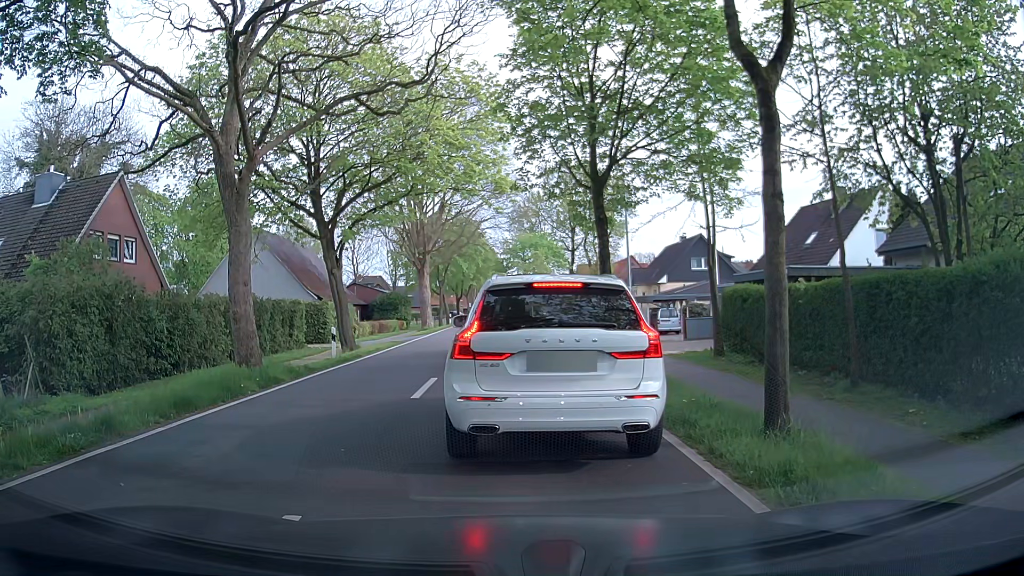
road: tertiary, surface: asphalt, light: Day
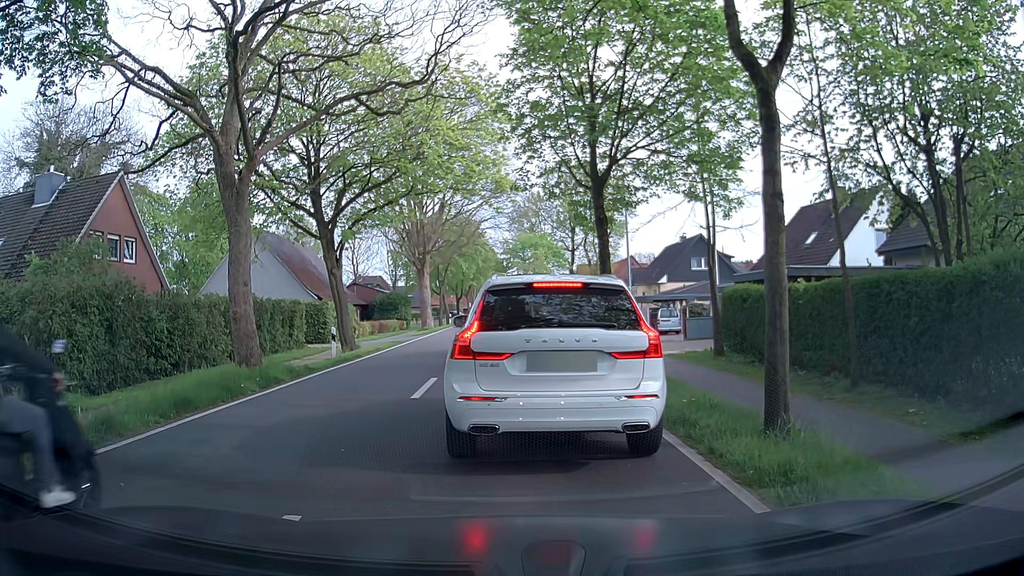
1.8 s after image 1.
(0.0, 0.0) m; 0°
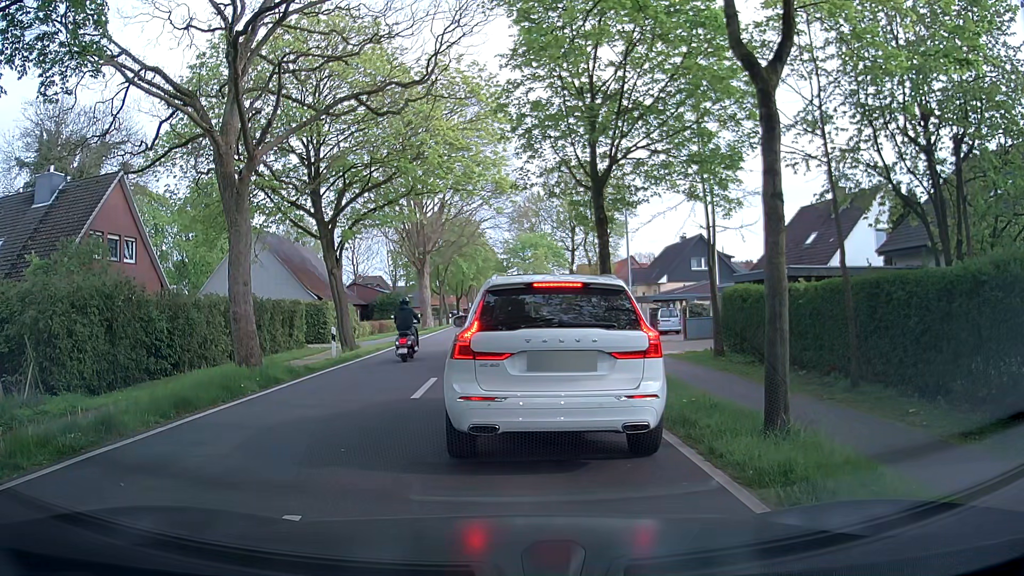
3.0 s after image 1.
(0.0, 0.0) m; 0°
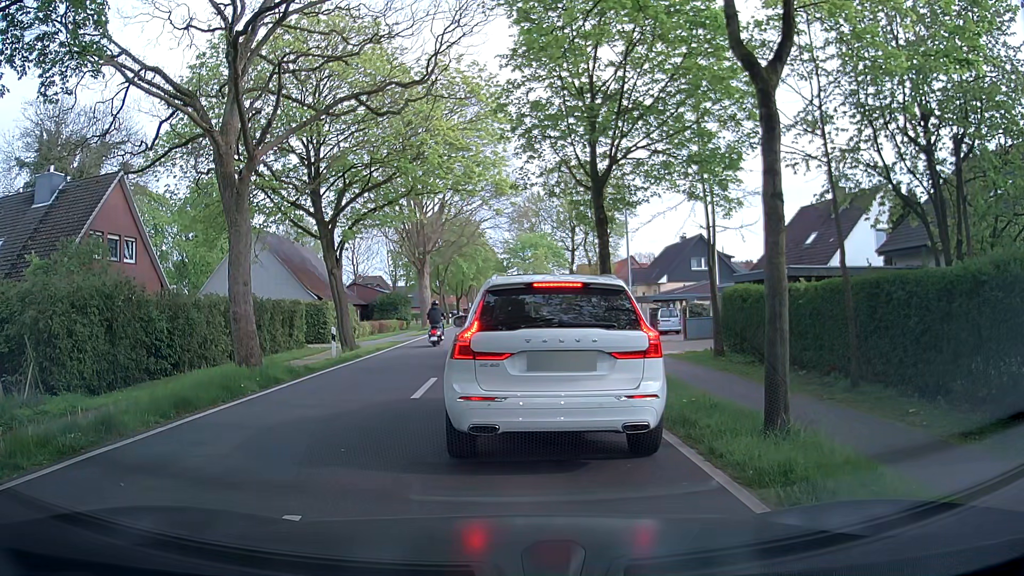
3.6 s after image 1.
(0.0, 0.0) m; 0°
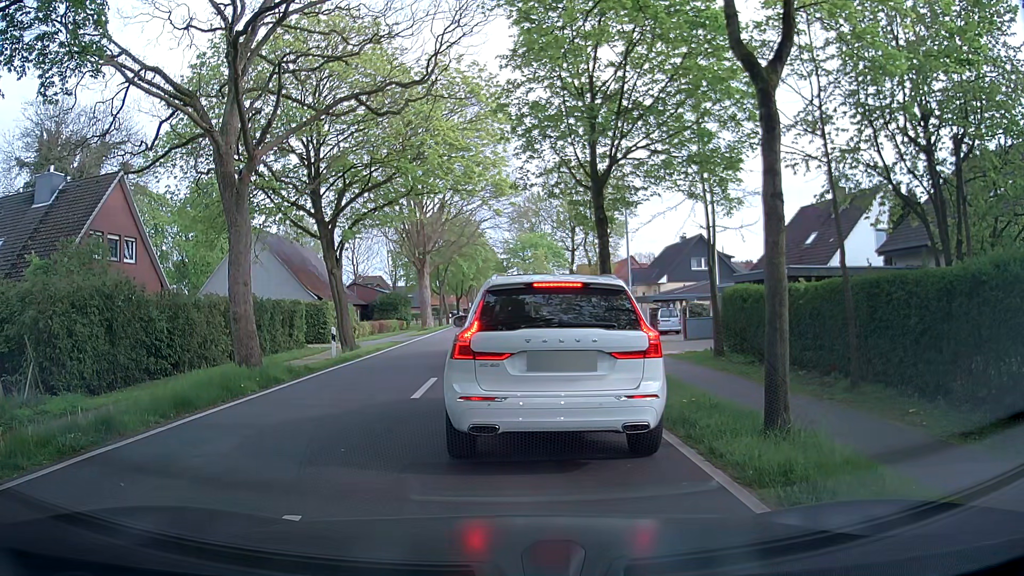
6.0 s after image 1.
(0.0, 0.0) m; 0°
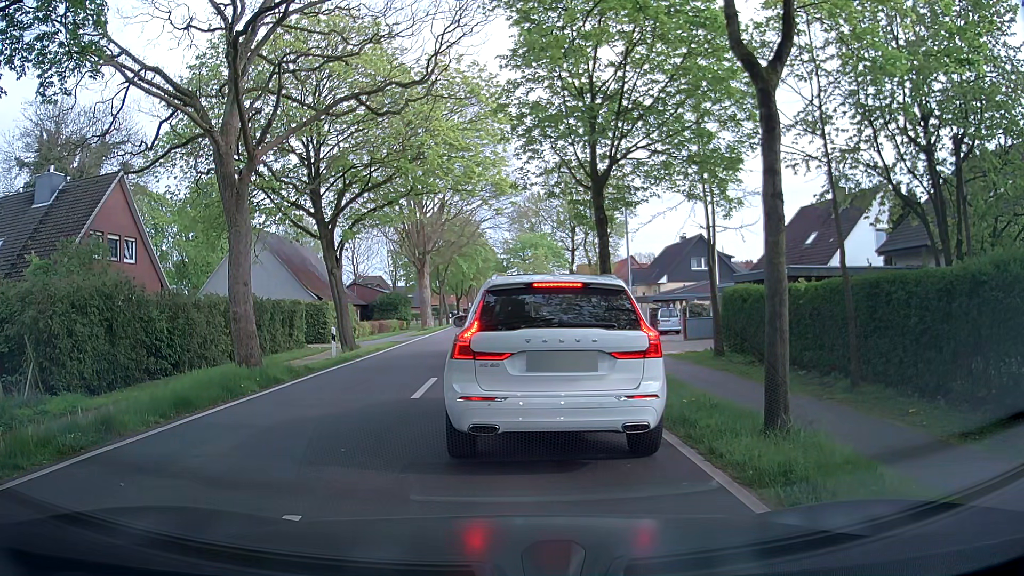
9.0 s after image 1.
(0.0, 0.0) m; 0°
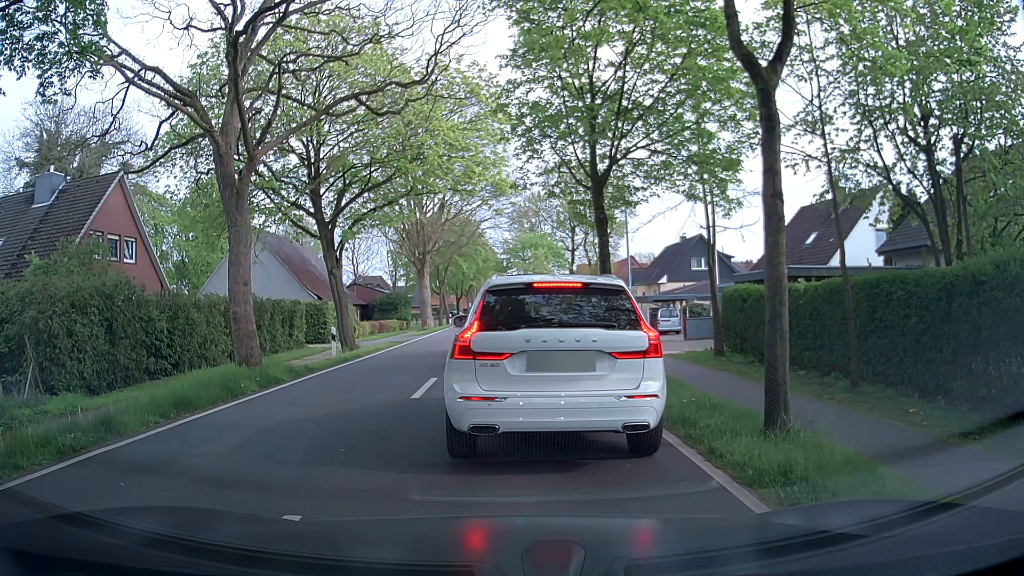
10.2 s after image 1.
(0.0, 0.0) m; 0°
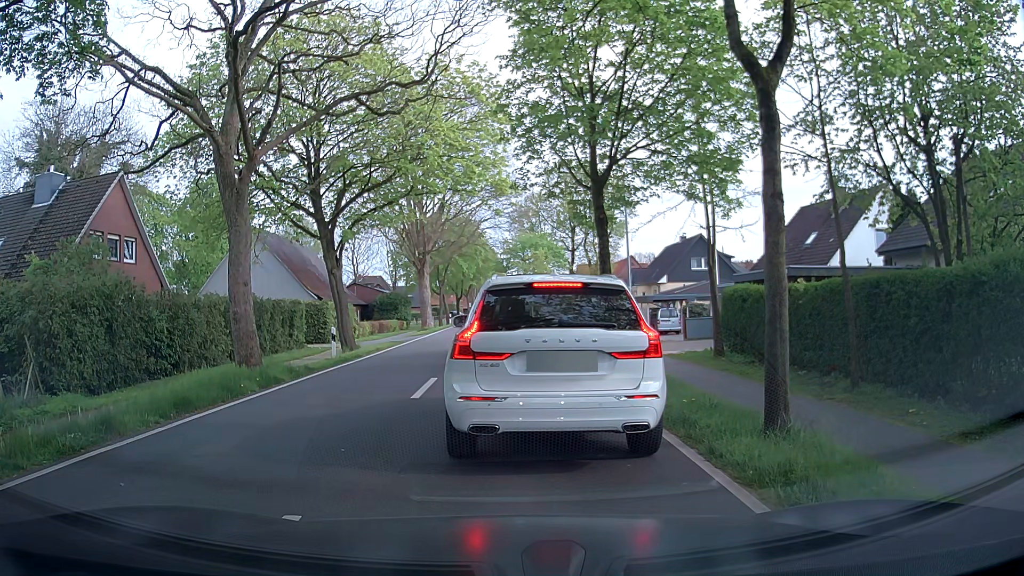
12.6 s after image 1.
(0.0, 0.0) m; 0°
